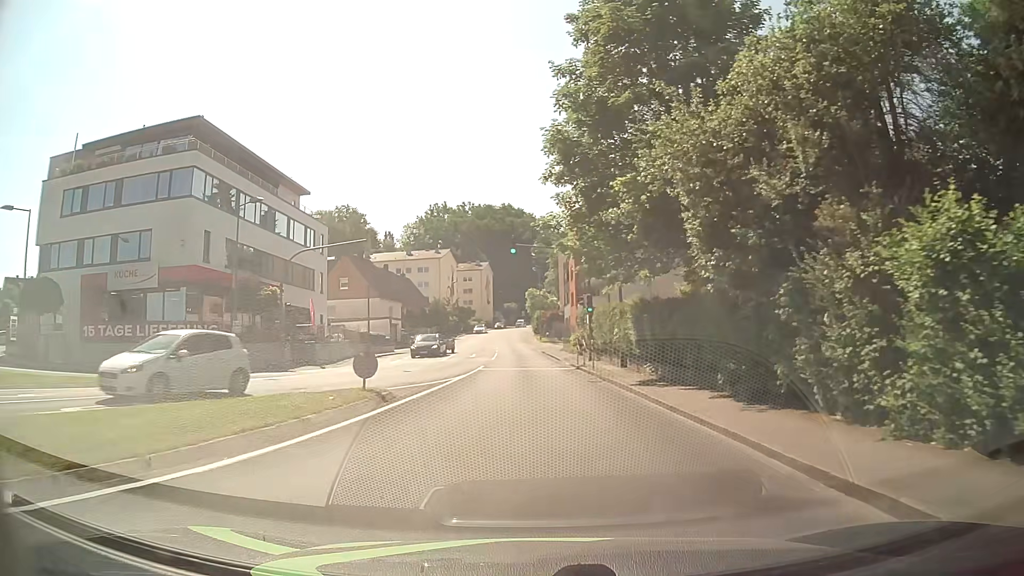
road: tertiary_link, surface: asphalt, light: Day
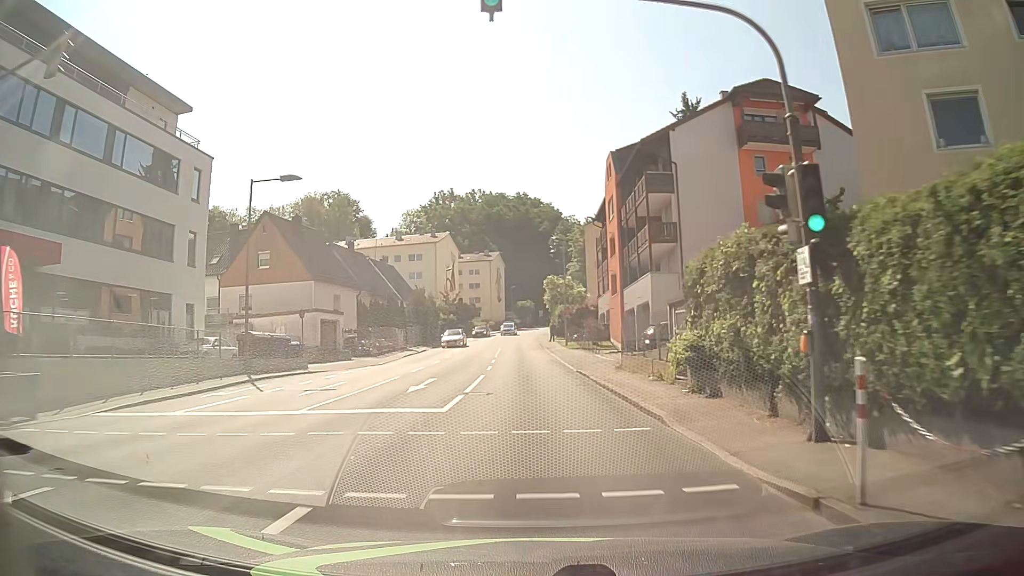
(-0.4, +25.0) m; -1°
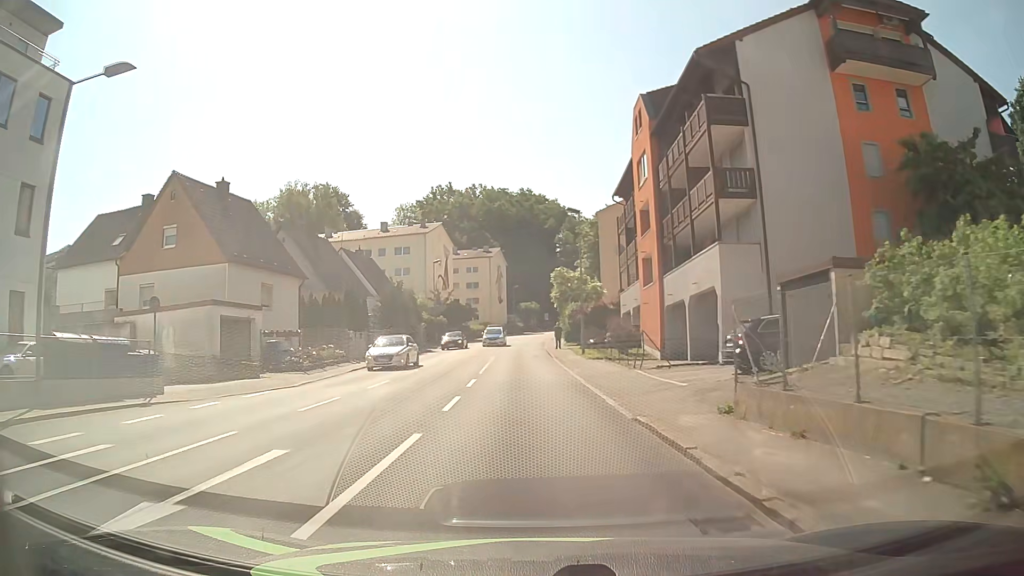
(0.0, +13.2) m; -1°
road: tertiary
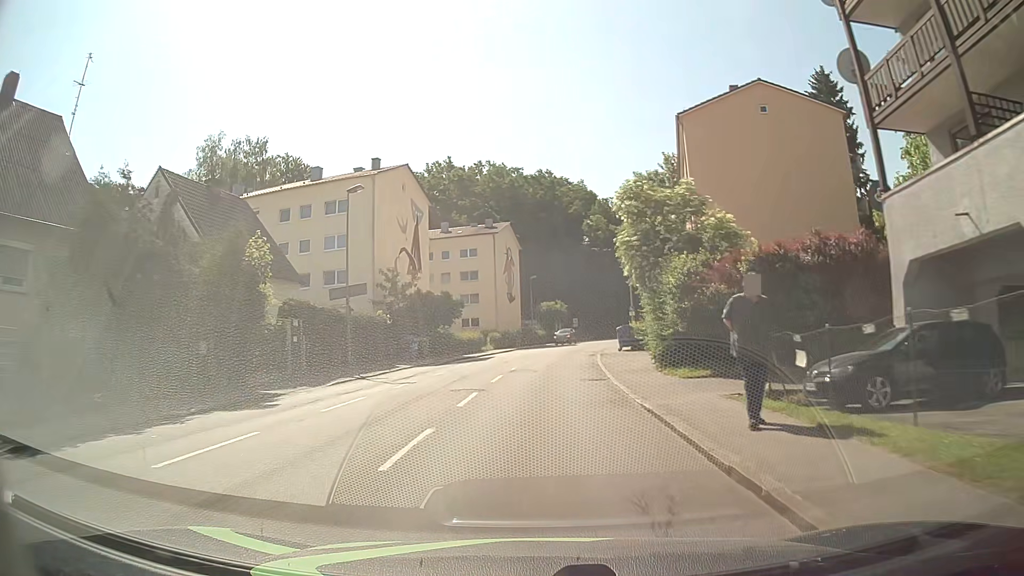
(-0.6, +36.5) m; -2°
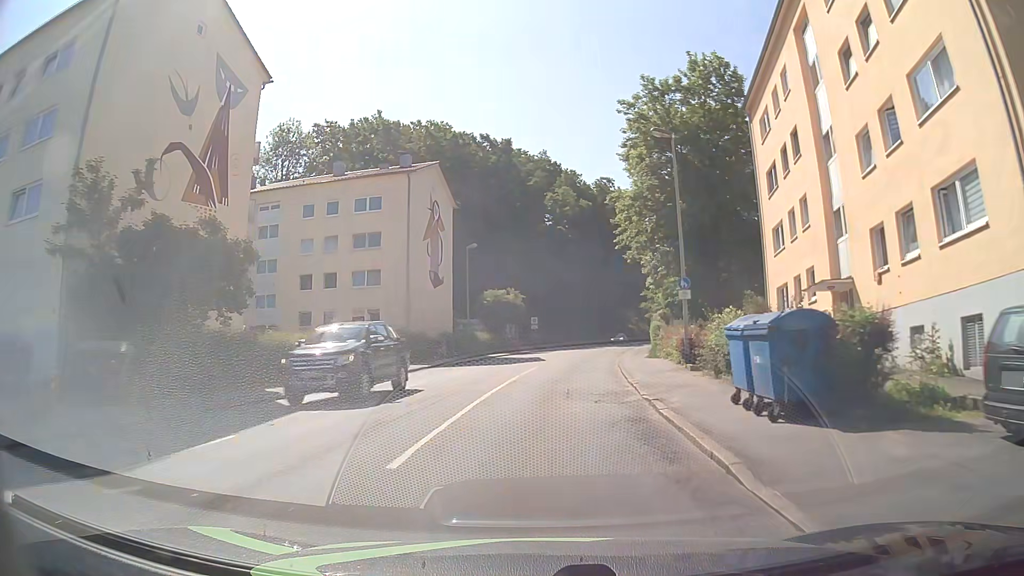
(+0.8, +30.4) m; +3°
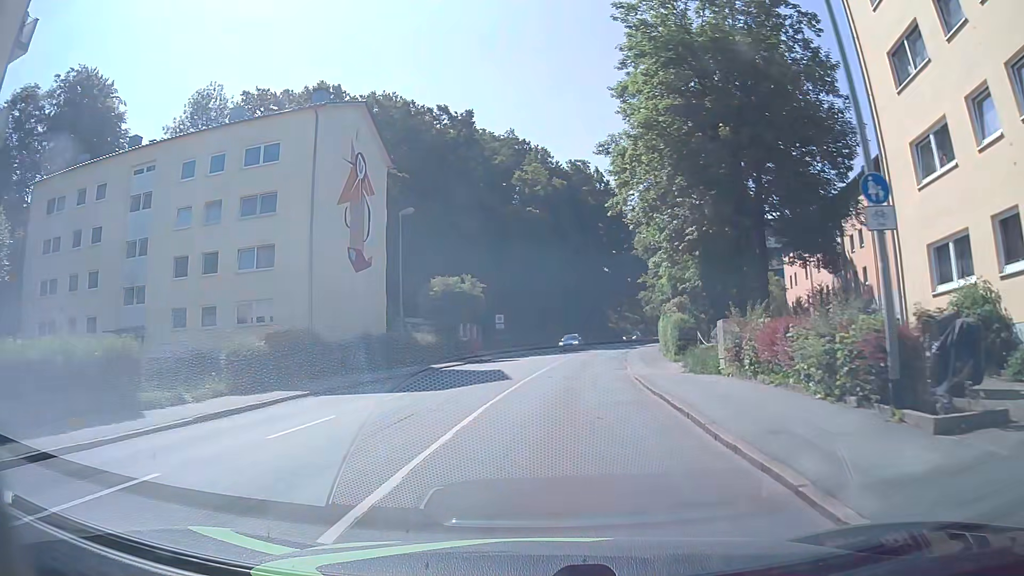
(+0.4, +14.6) m; +4°
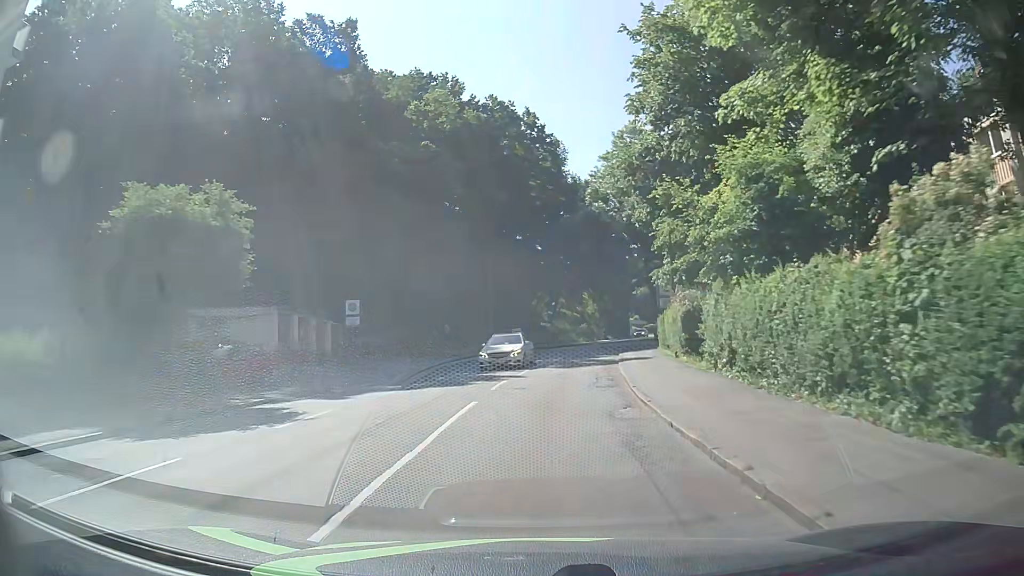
(+1.3, +29.0) m; +5°
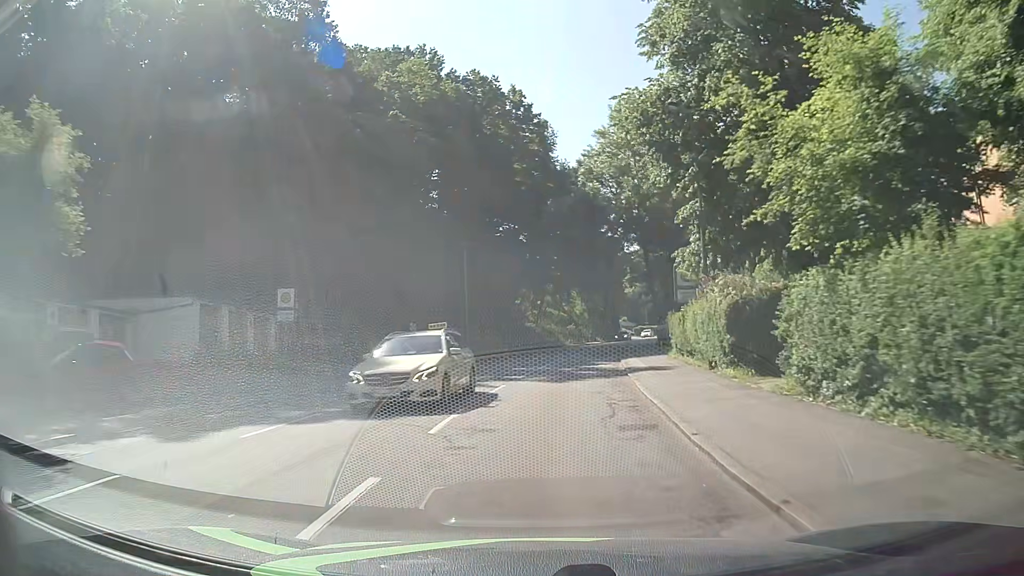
(+0.1, +7.4) m; +1°
(0, +10) (+1, +20) (+2, +30) (+3, +40) (+5, +50) (+7, +59) (+10, +69) (+12, +79) (+15, +88) (+19, +98) m
